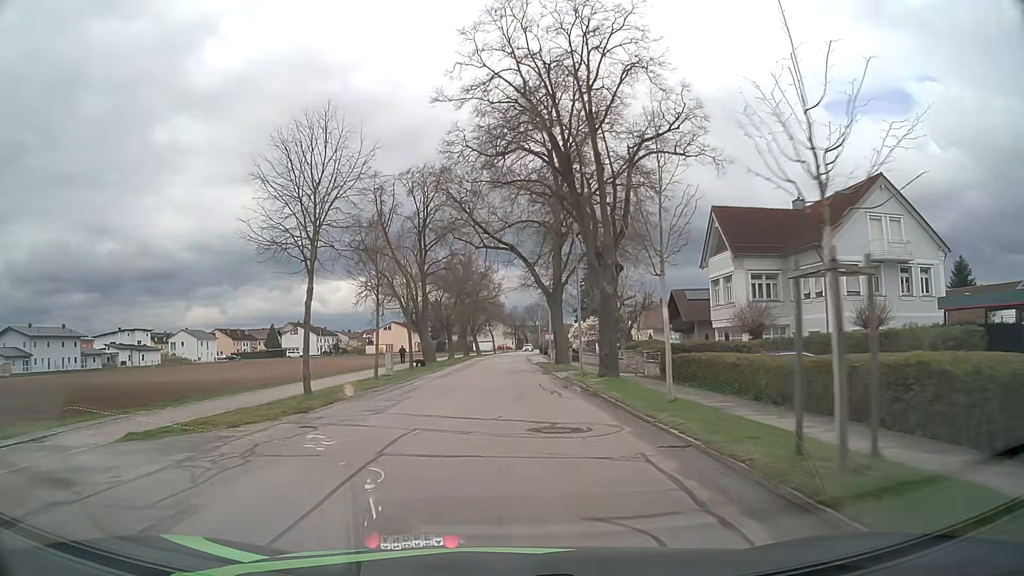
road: unclassified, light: Day
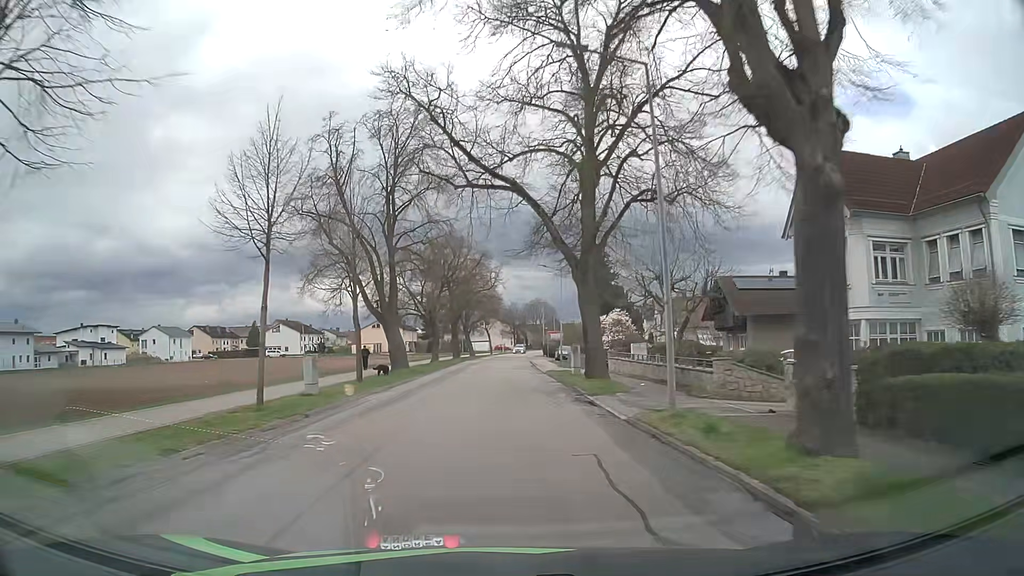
(0.0, +15.2) m; 0°
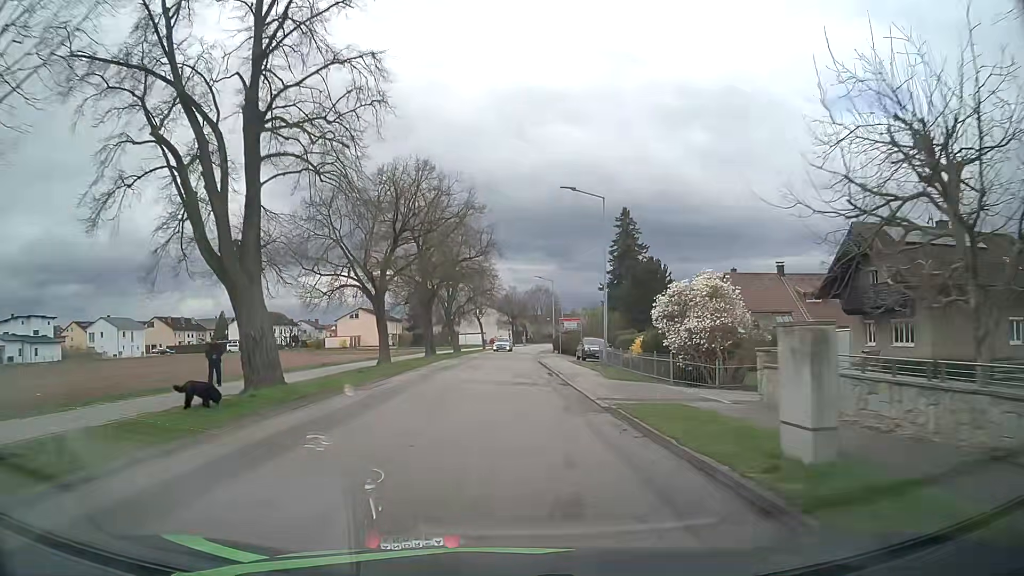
(0.0, +23.2) m; 0°
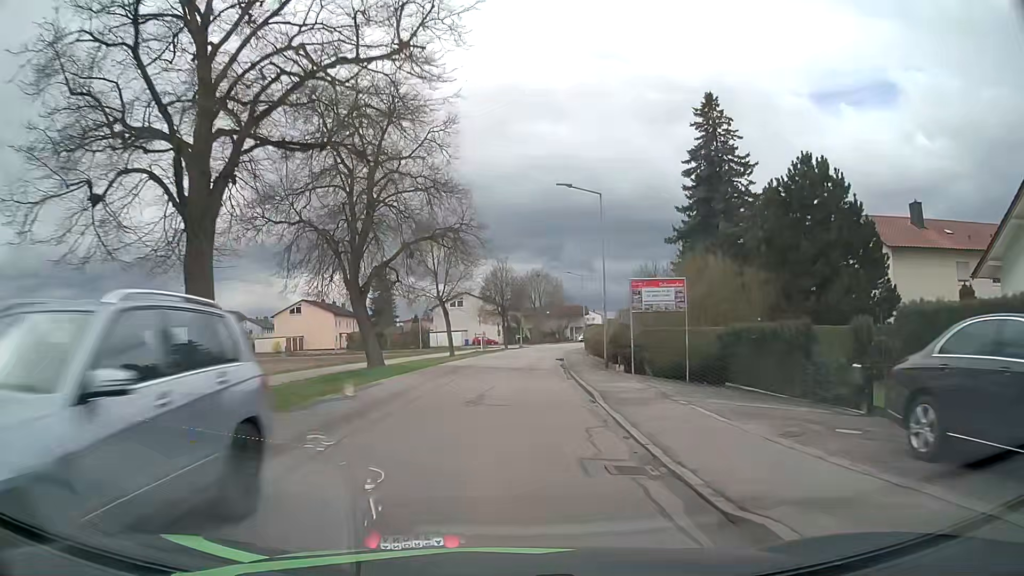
(+0.5, +38.2) m; +1°
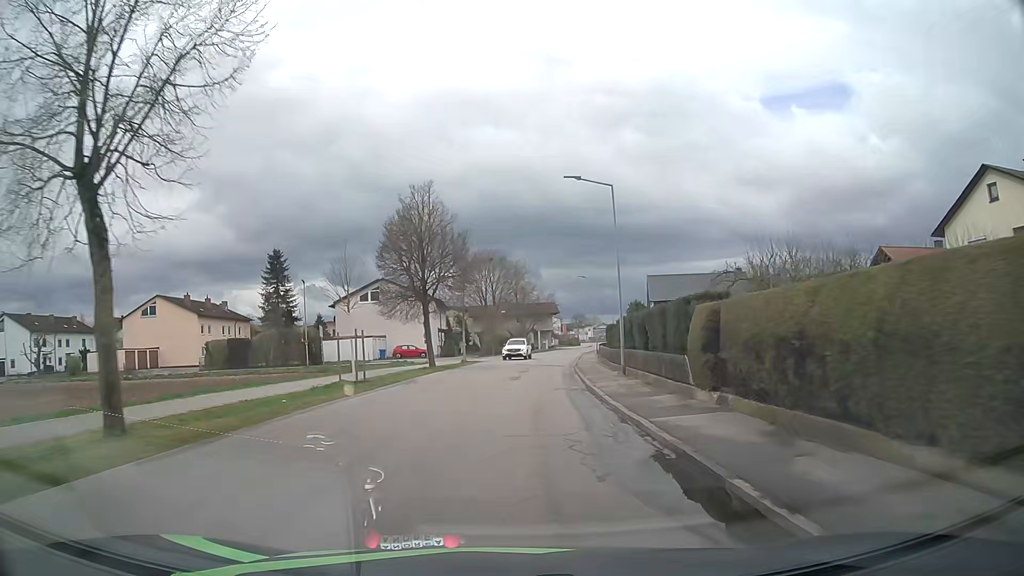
(+0.9, +38.1) m; +4°
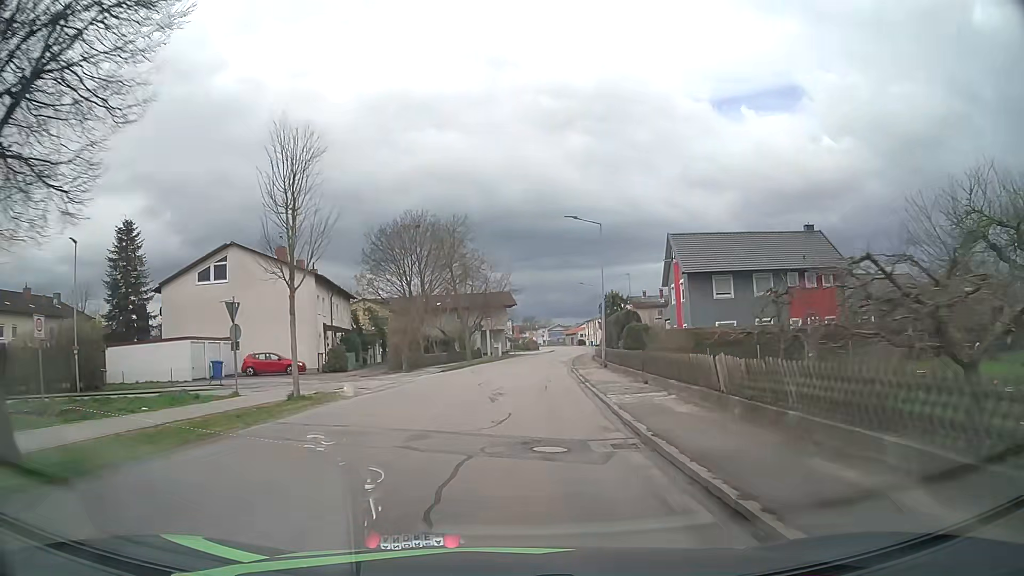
(+1.0, +30.9) m; +3°
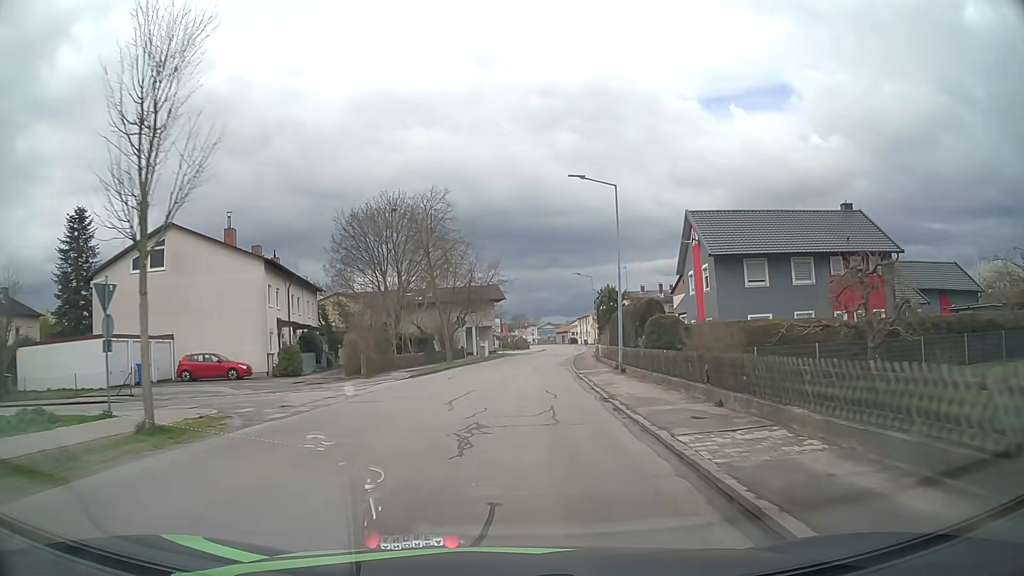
(+0.1, +7.7) m; +2°
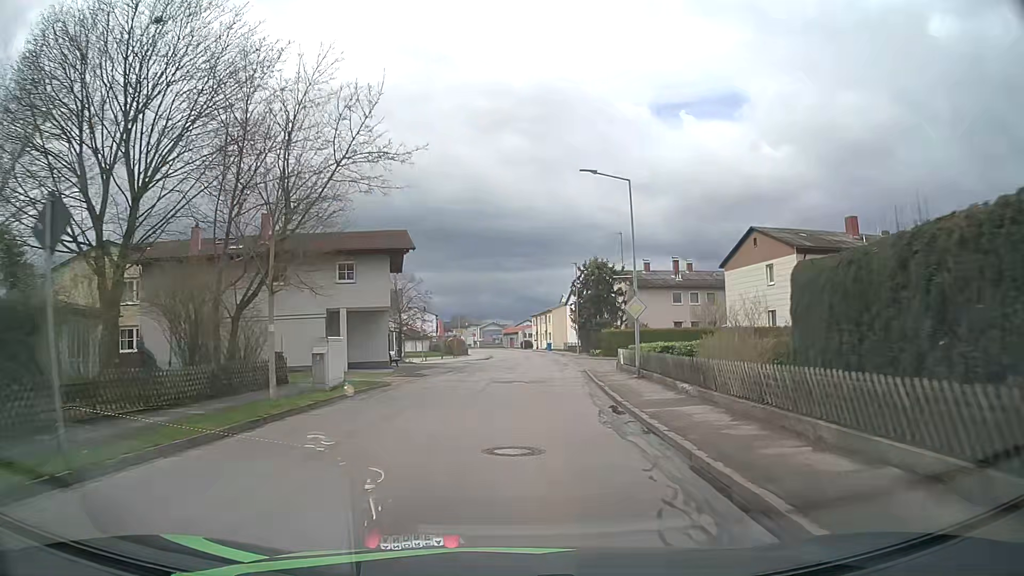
(+1.1, +38.2) m; +5°
(0, +10) (0, +20) (+1, +30) (+2, +40) (+2, +50) (+3, +60) (+3, +70) (+3, +80) (+2, +90) (+1, +100) m
